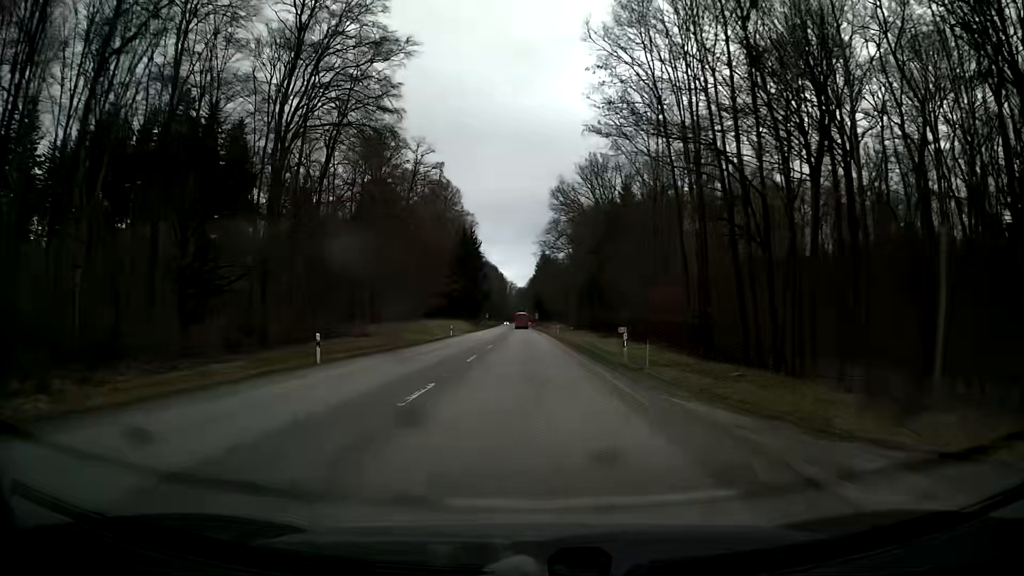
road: secondary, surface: asphalt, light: Day
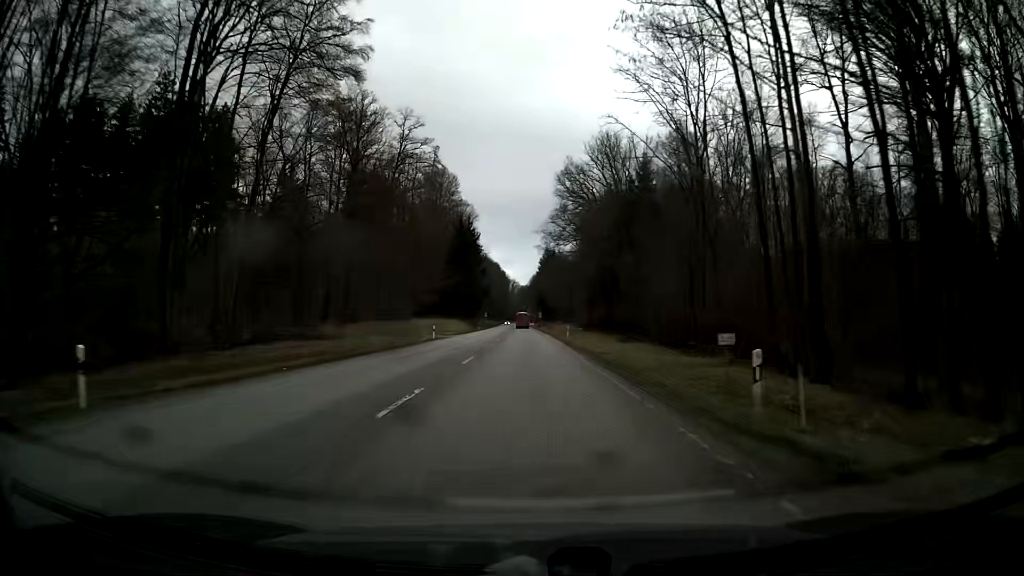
(0.0, +13.5) m; 0°
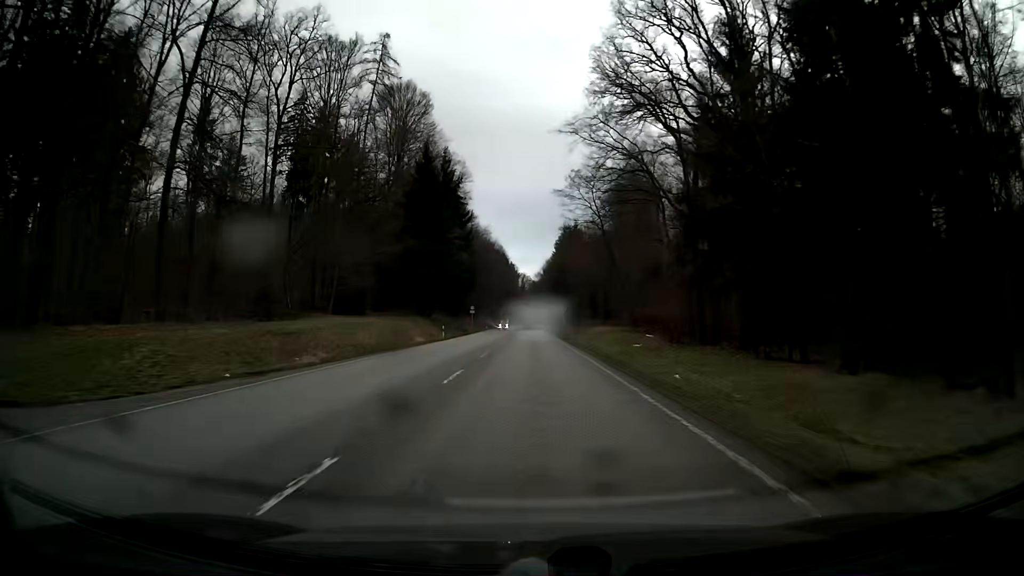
(-0.8, +55.0) m; -1°
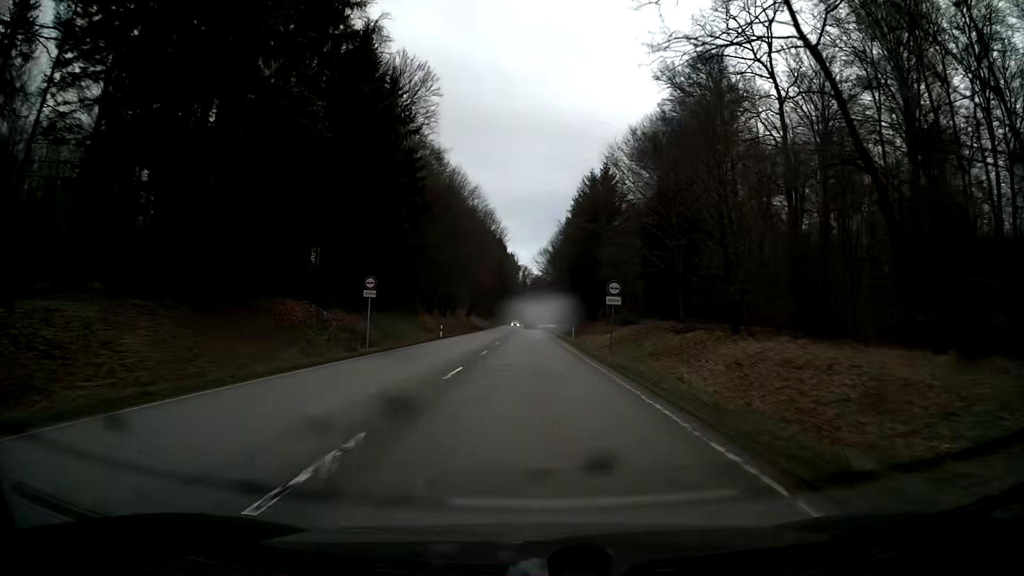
(0.0, +55.9) m; 0°
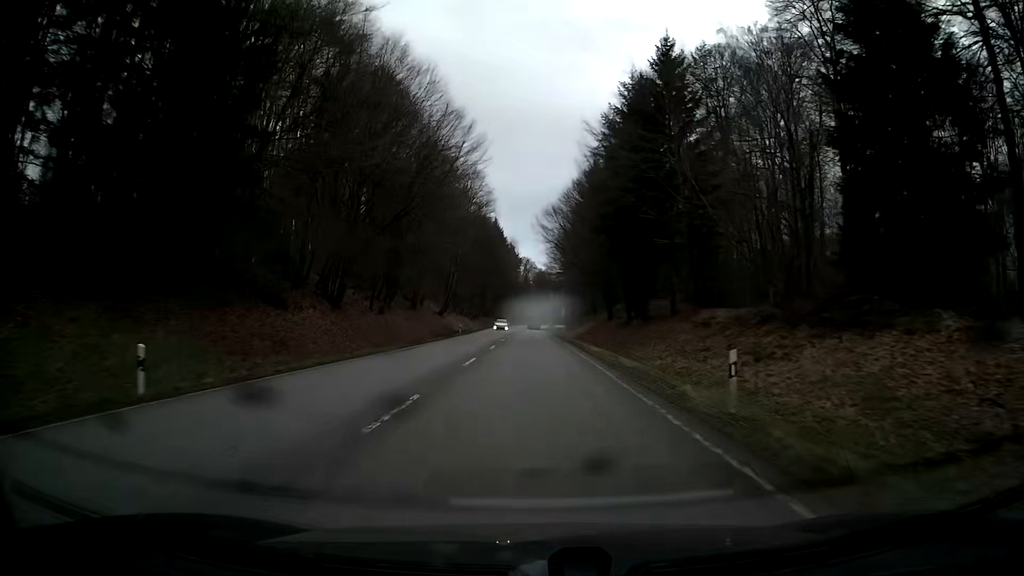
(-0.1, +42.2) m; 0°
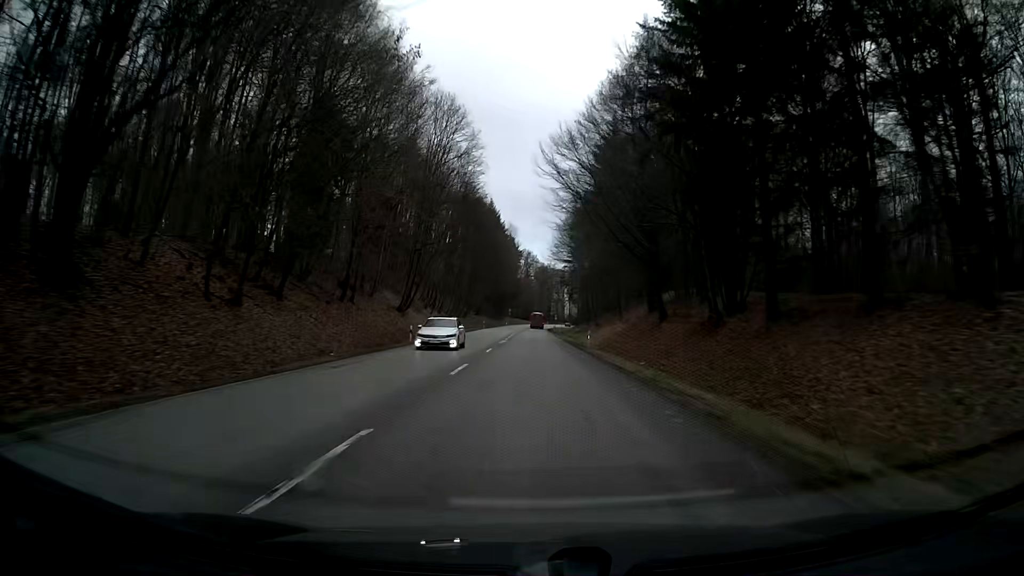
(0.0, +28.2) m; 0°
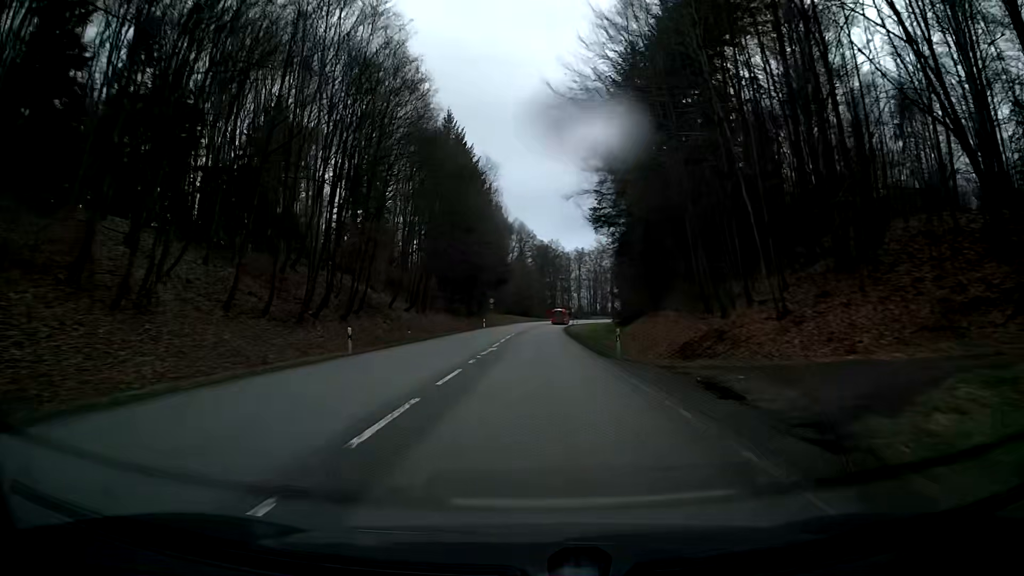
(-0.2, +70.3) m; -1°
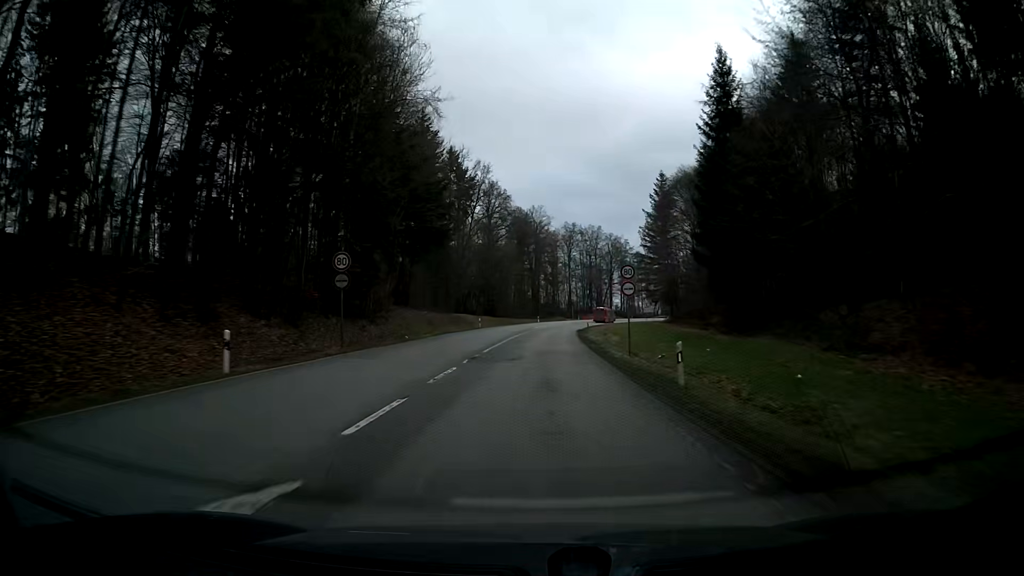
(-0.1, +66.0) m; +3°
